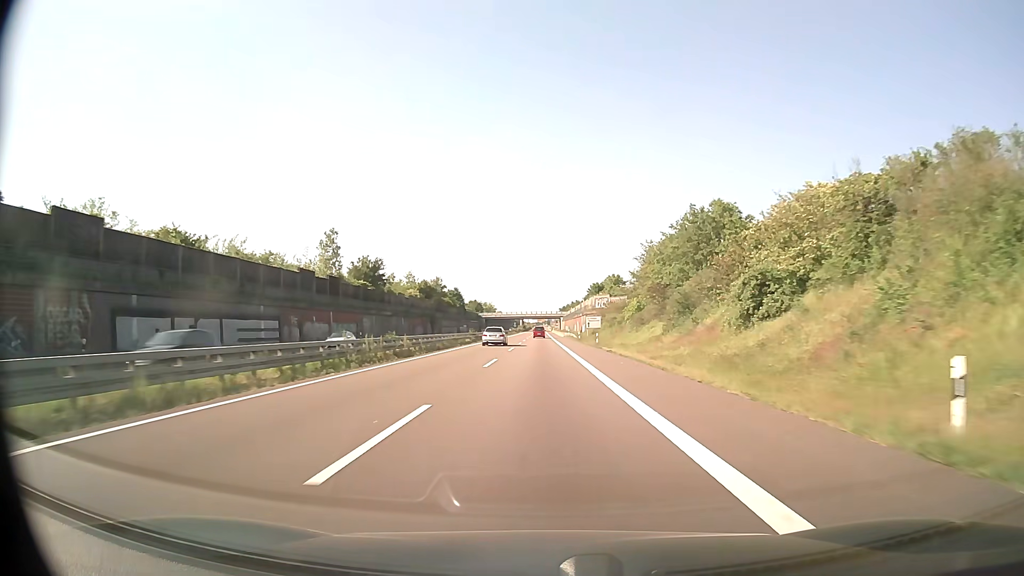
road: trunk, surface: asphalt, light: Day
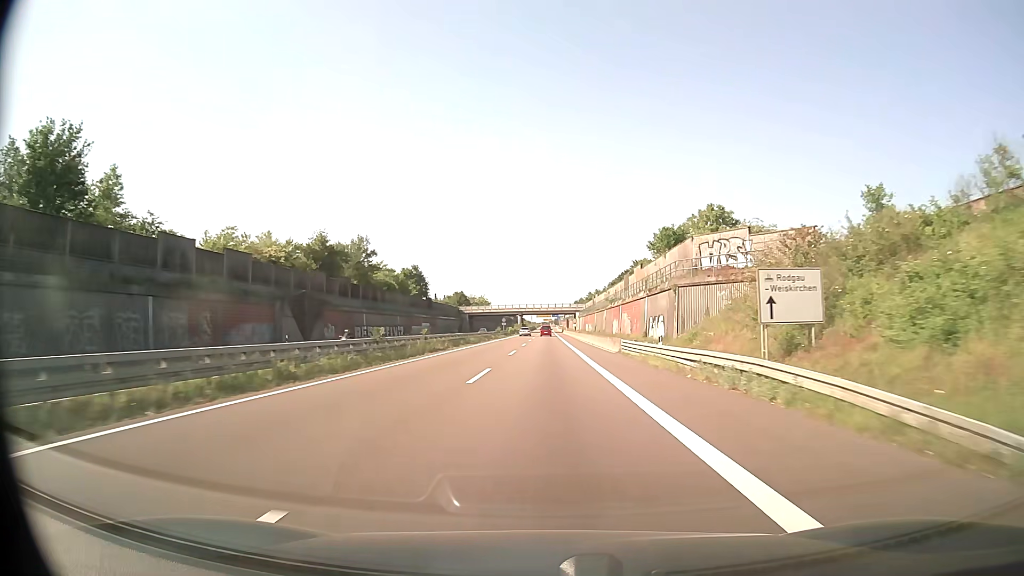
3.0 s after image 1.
(-0.4, +79.3) m; 0°
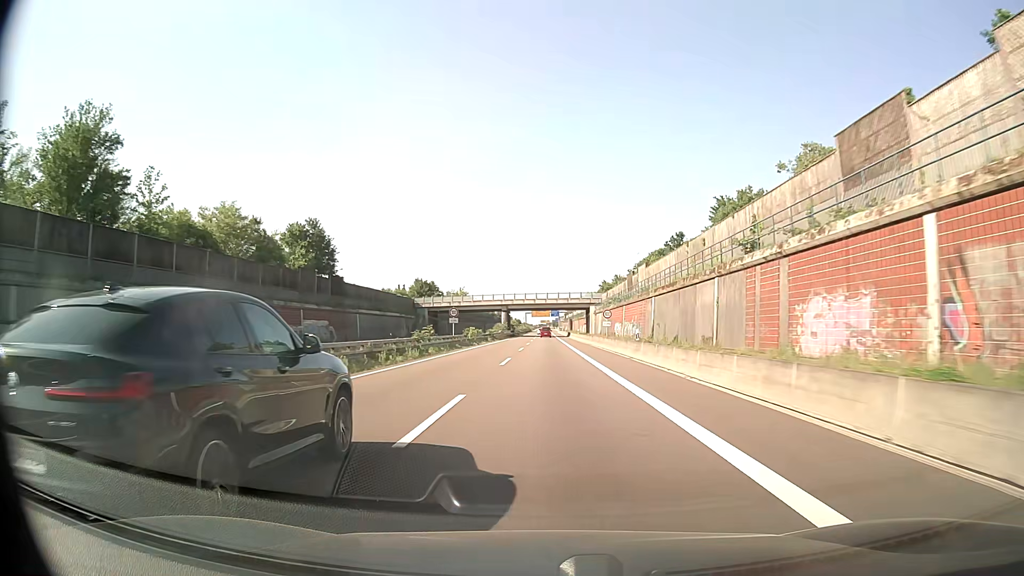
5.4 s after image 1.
(-0.1, +63.3) m; 0°
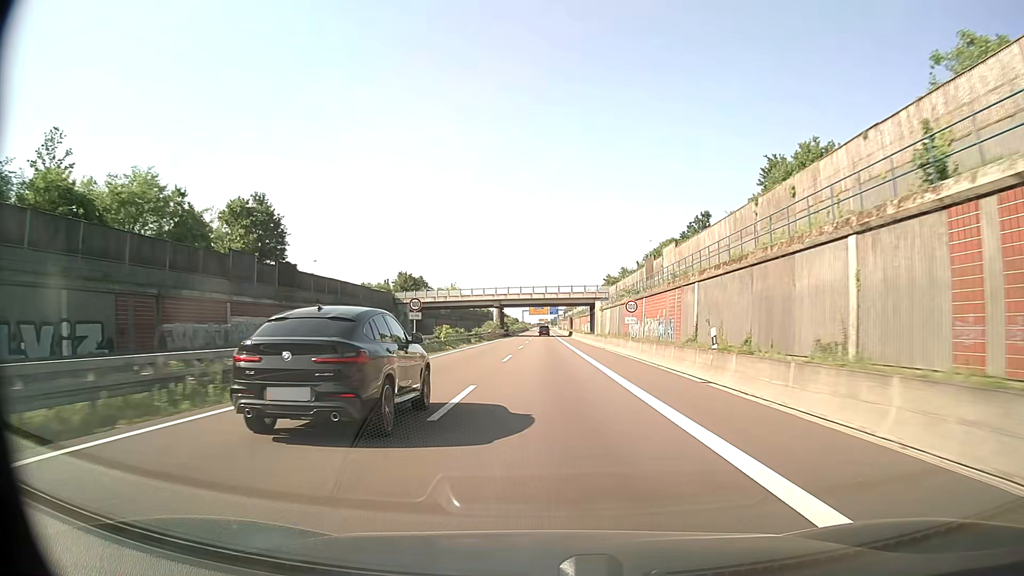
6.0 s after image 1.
(0.0, +15.8) m; 0°
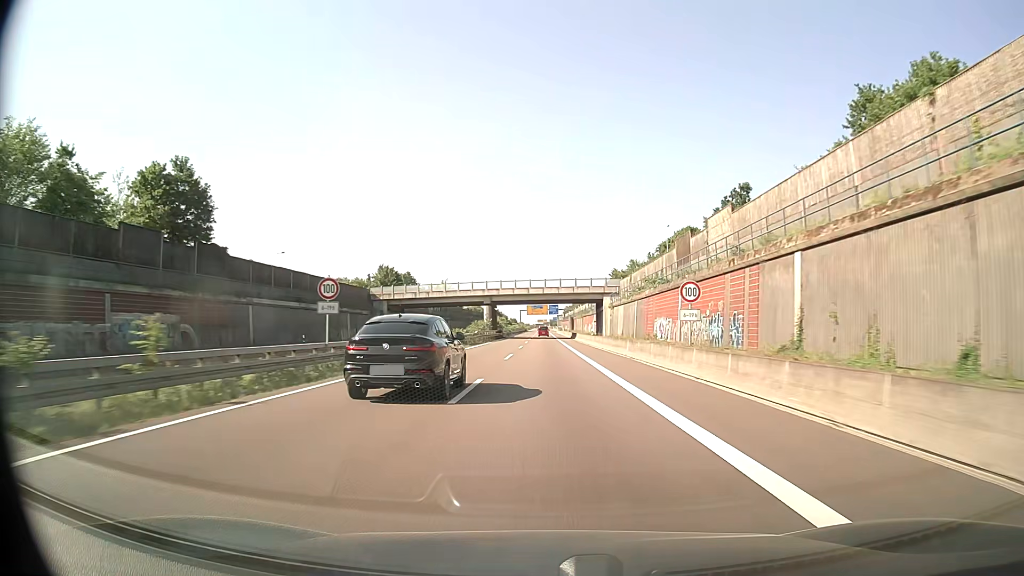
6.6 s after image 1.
(0.0, +15.8) m; 0°
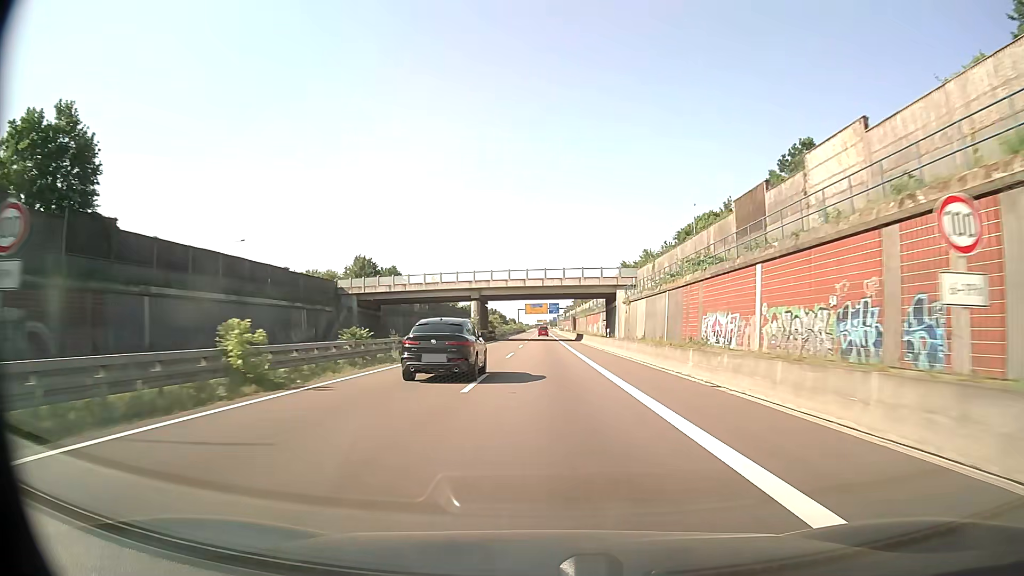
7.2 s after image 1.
(0.0, +15.8) m; 0°
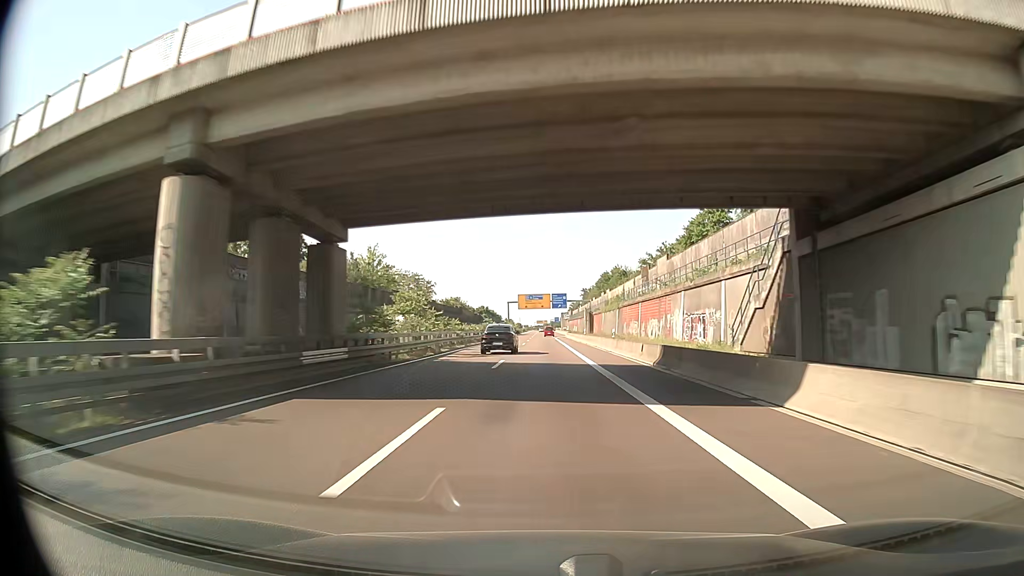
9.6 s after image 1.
(-0.1, +63.3) m; 0°
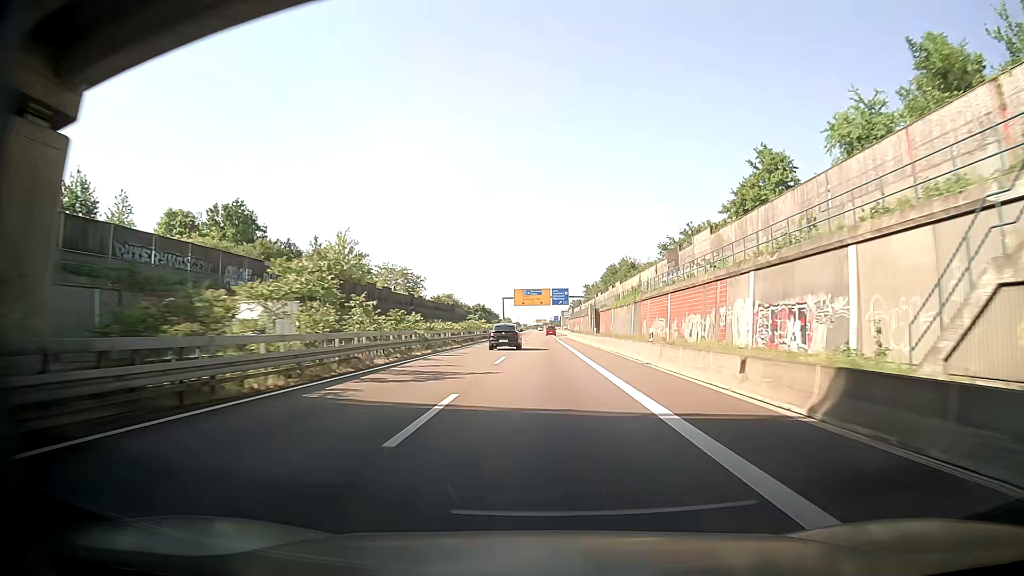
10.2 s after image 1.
(0.0, +15.8) m; 0°
(0, +10) (0, +20) (0, +30) (0, +40) (0, +50) (0, +60) (0, +70) (+1, +80) (+1, +90) (+1, +100) m
